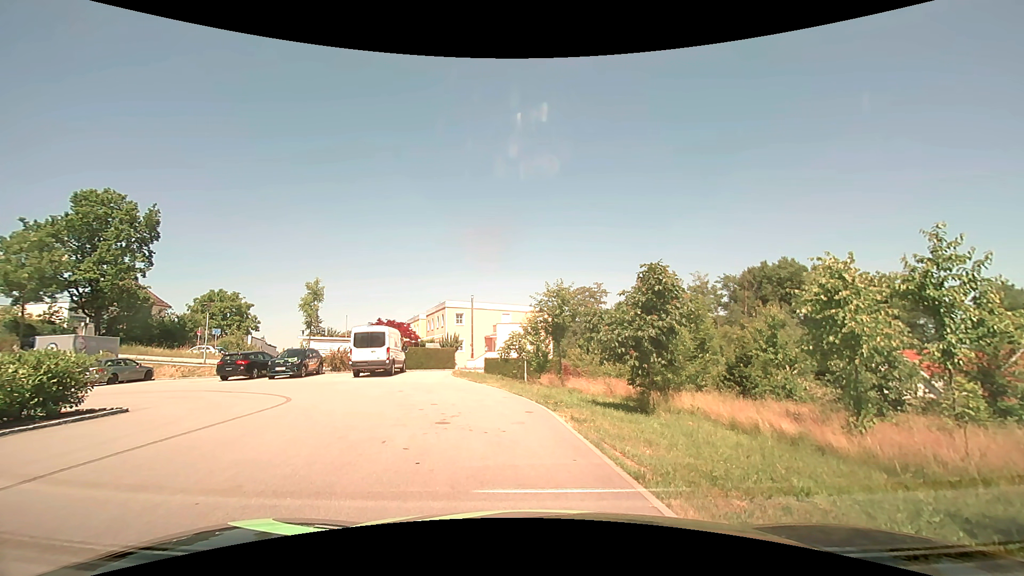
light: Day
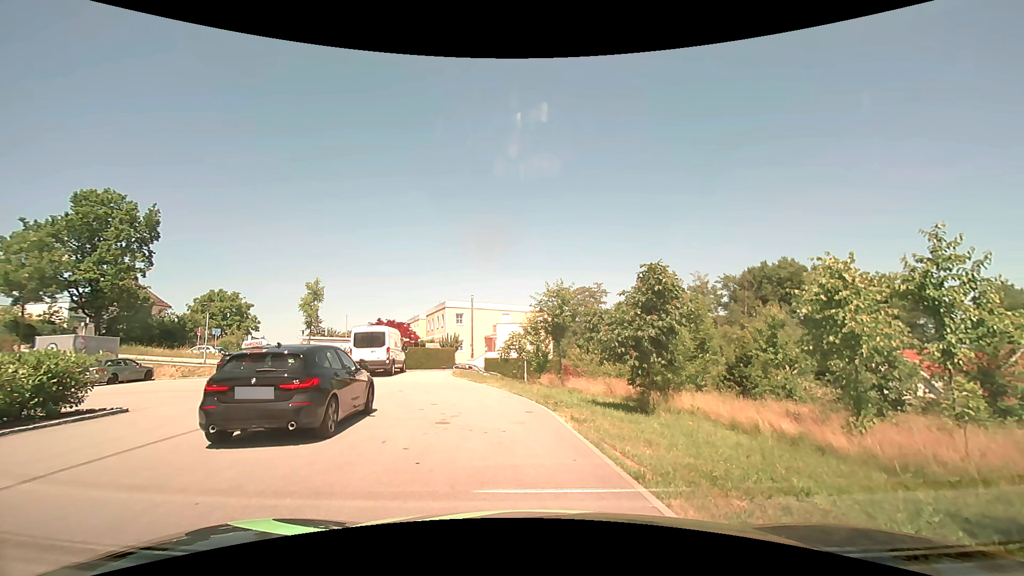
(0.0, 0.0) m; 0°
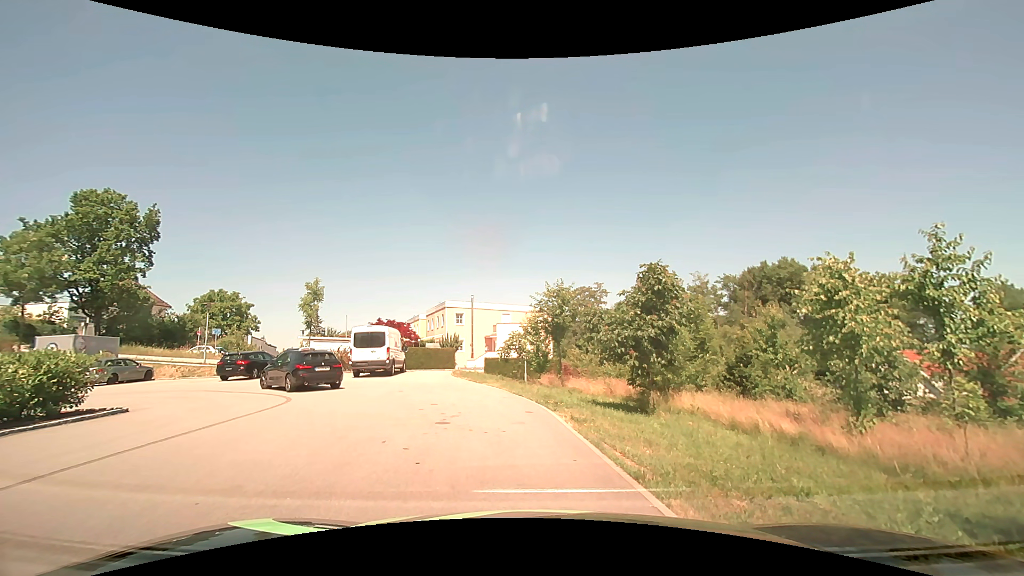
(0.0, 0.0) m; 0°
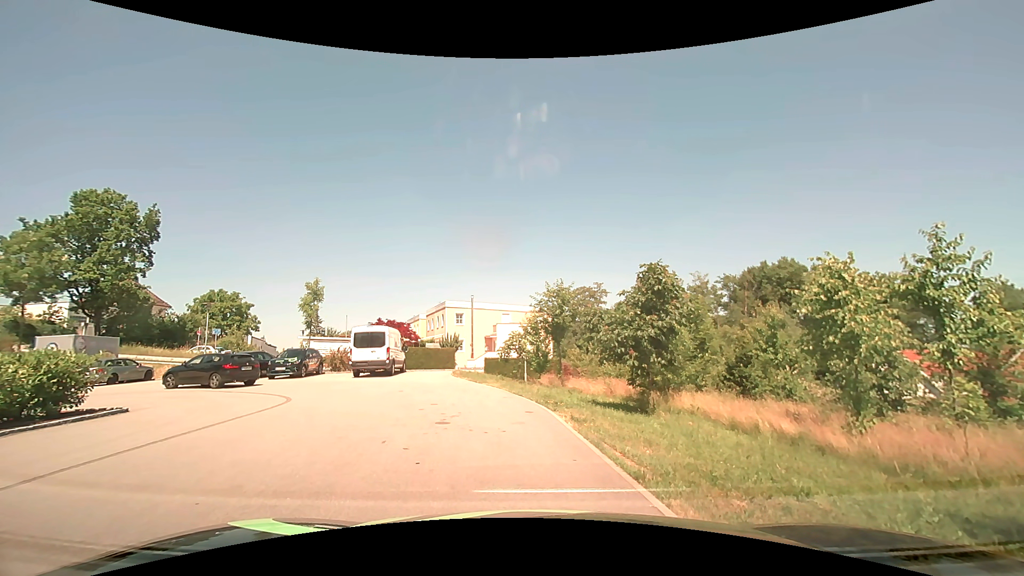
(0.0, 0.0) m; 0°
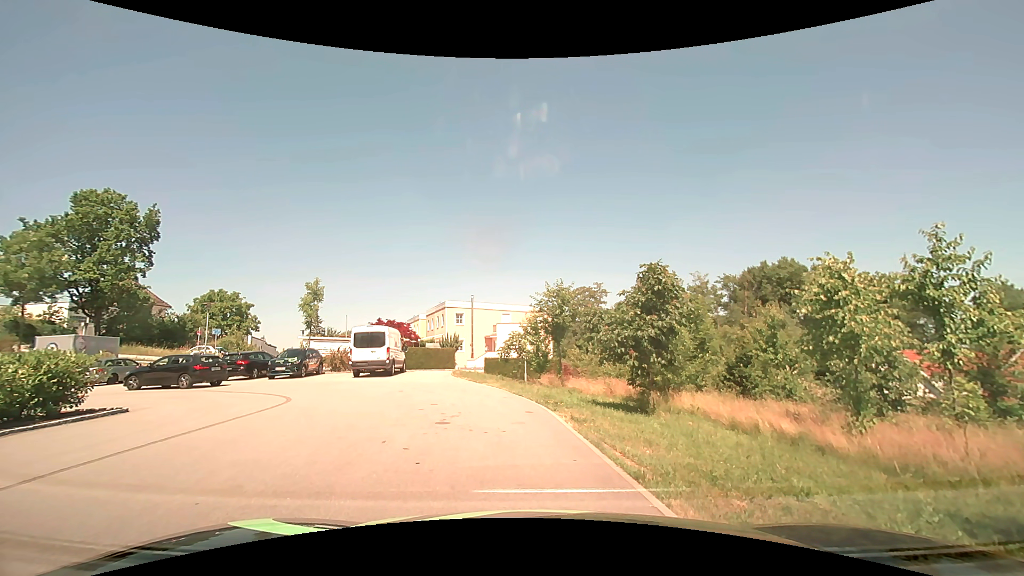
(0.0, 0.0) m; 0°
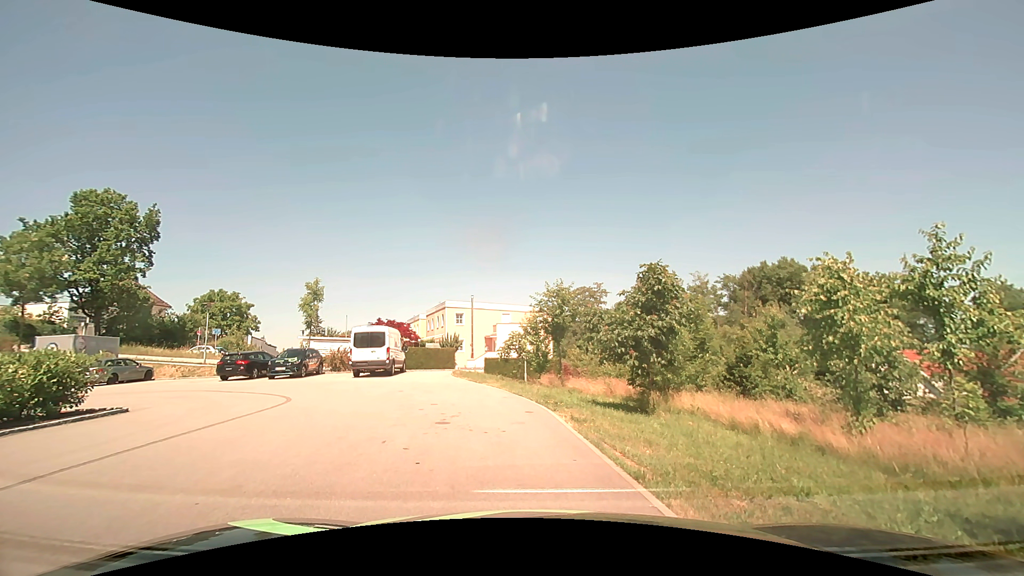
(0.0, 0.0) m; 0°
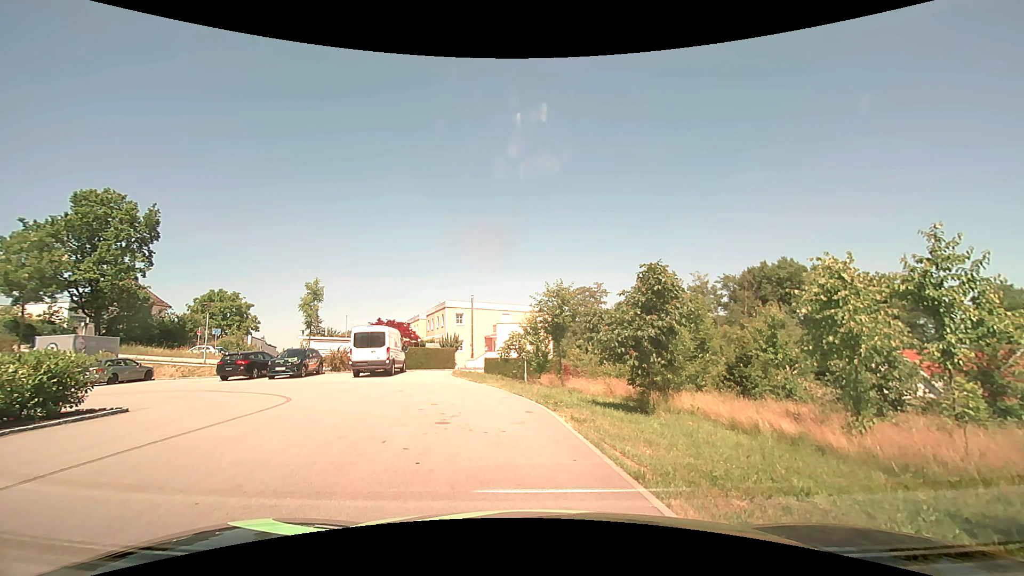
(0.0, 0.0) m; 0°
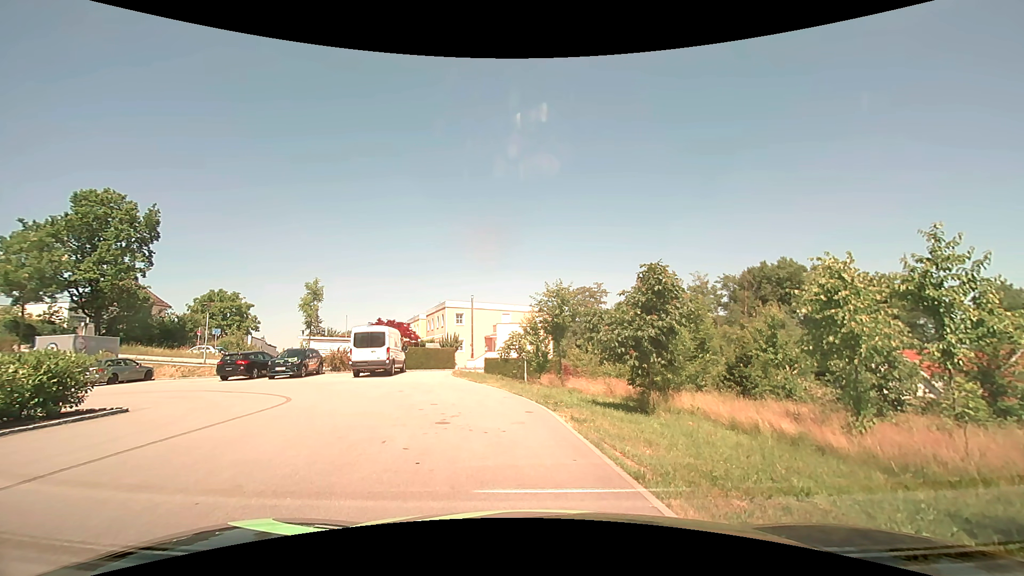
(0.0, 0.0) m; 0°
